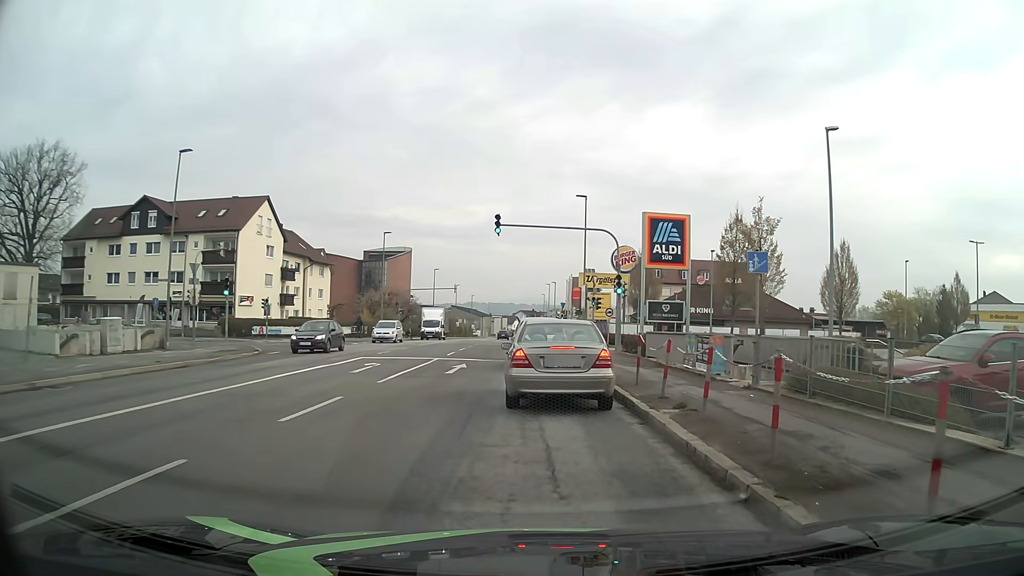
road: tertiary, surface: asphalt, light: Day
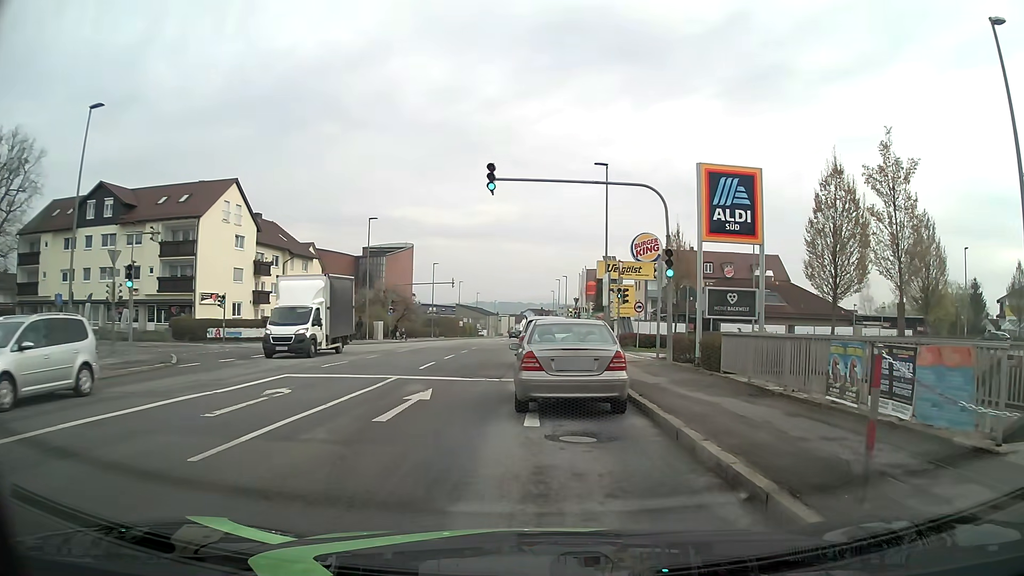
(-0.2, +9.0) m; -2°
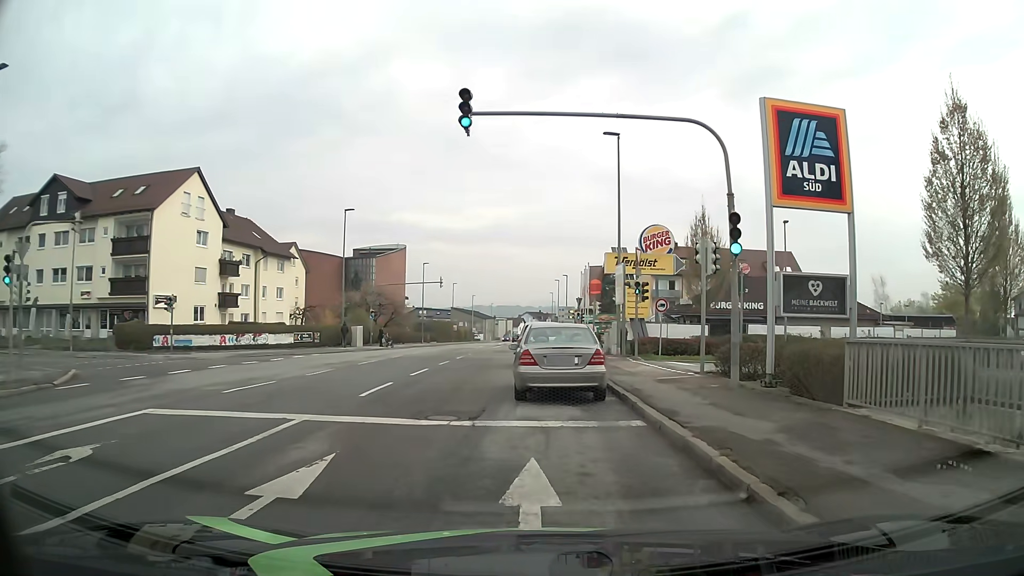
(0.0, +7.0) m; 0°
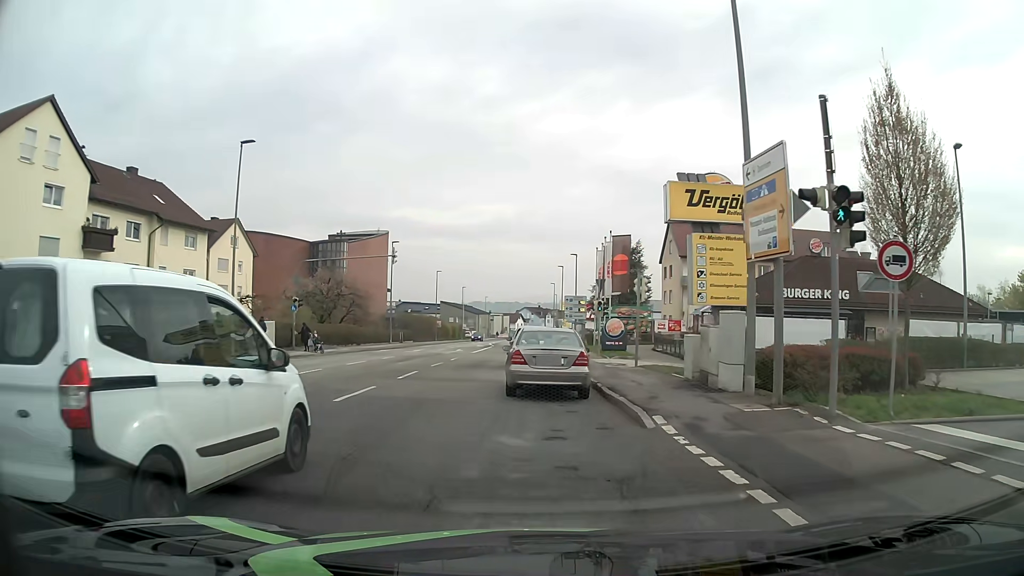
(-0.1, +19.2) m; -1°
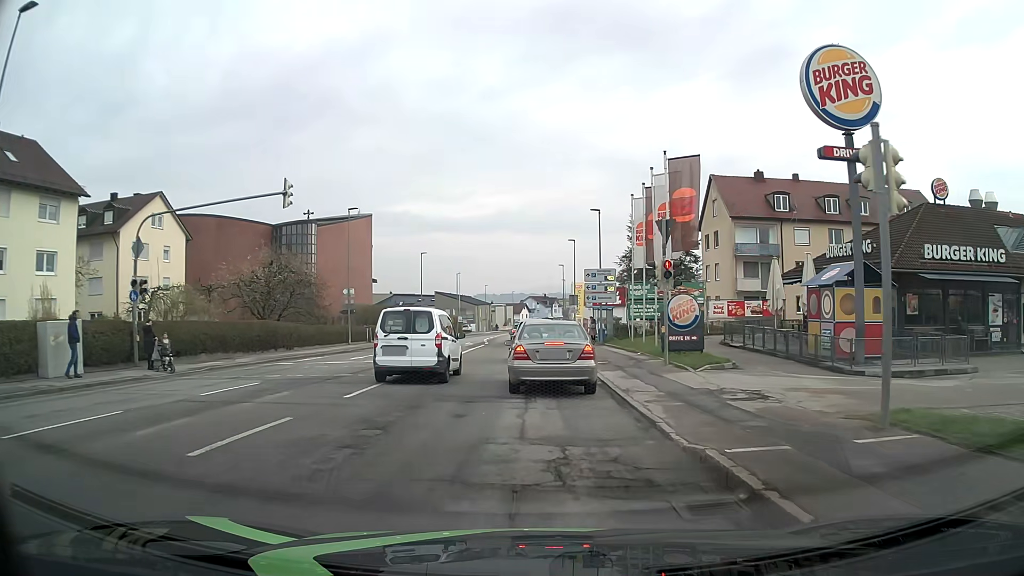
(0.0, +17.7) m; 0°
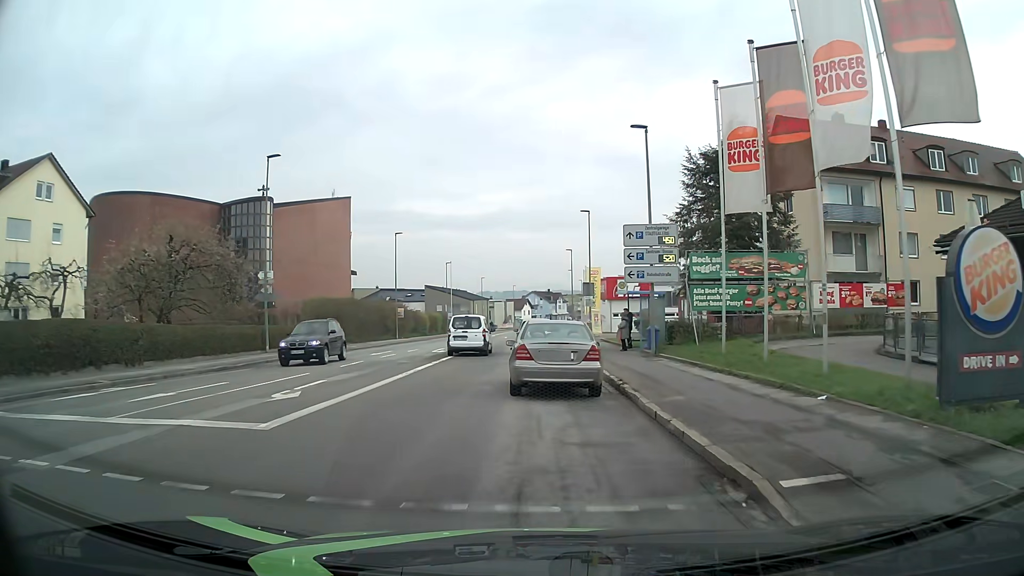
(+0.1, +16.8) m; 0°
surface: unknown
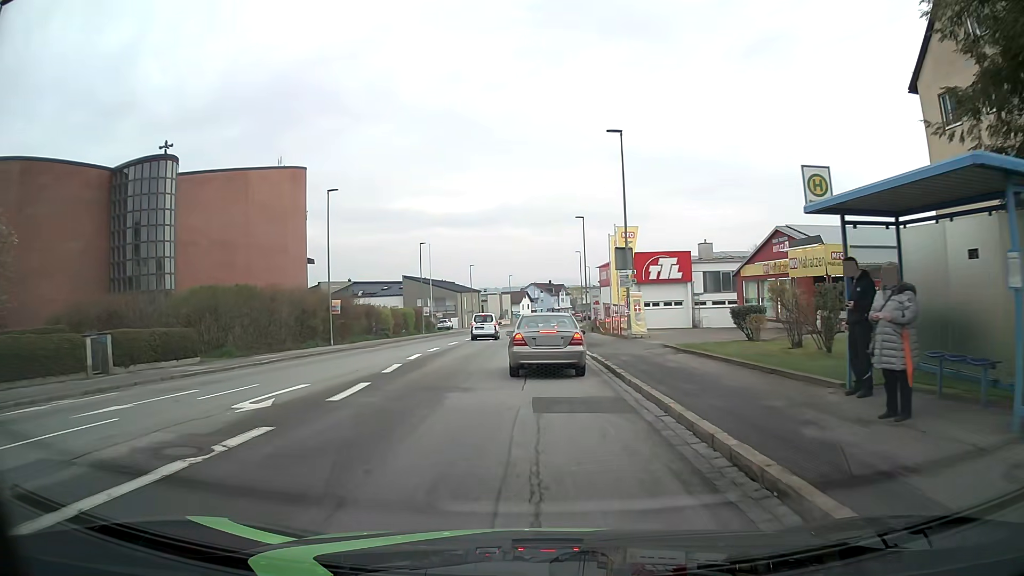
(0.0, +22.3) m; 0°
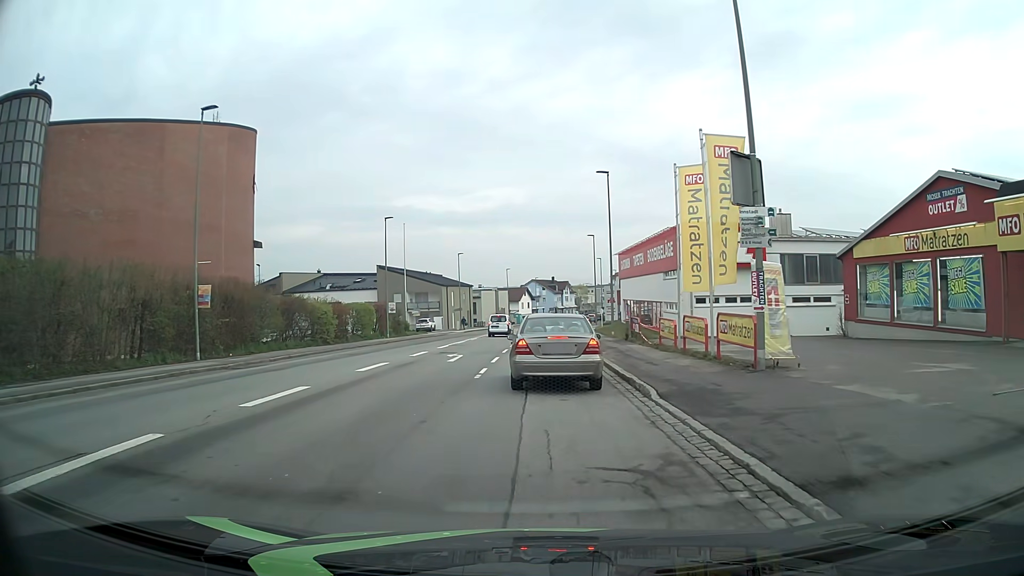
(-0.1, +18.8) m; 0°
(0, +10) (0, +20) (0, +30) (0, +40) (0, +50) (+1, +60) (+1, +70) (+2, +80) (+3, +90) (+4, +100) m
